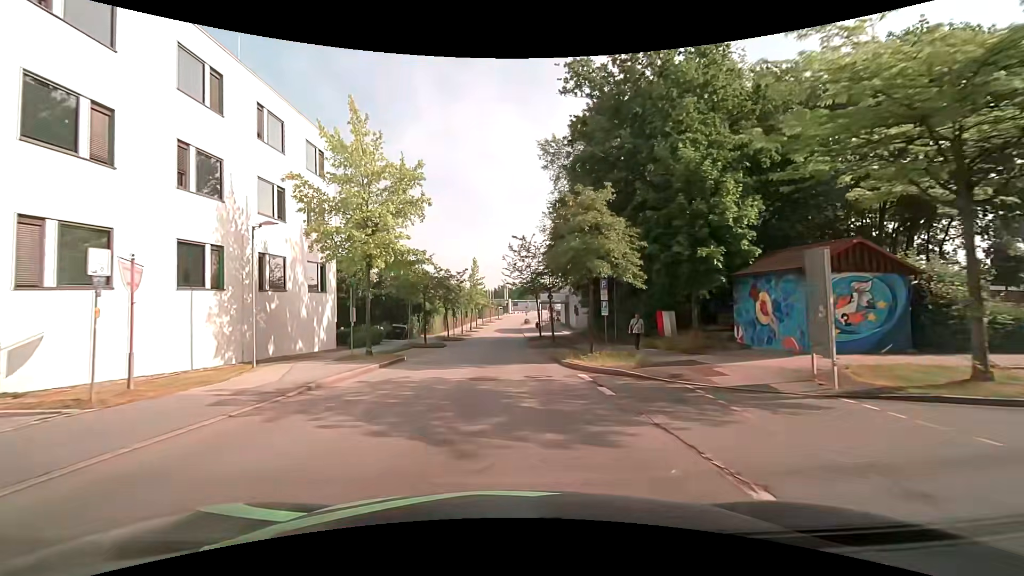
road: residential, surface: asphalt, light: Day
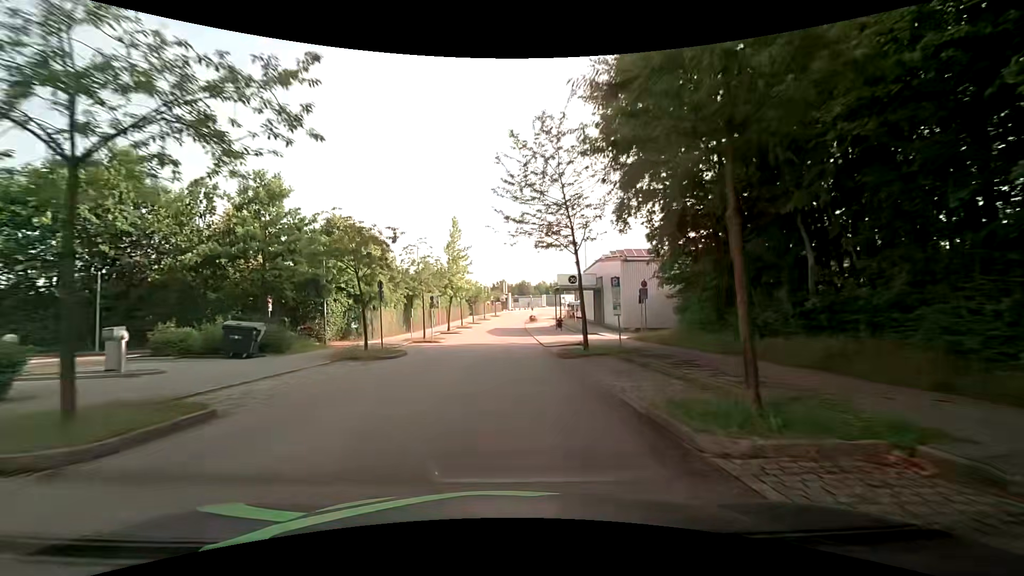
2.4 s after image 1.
(+0.1, +28.6) m; +1°
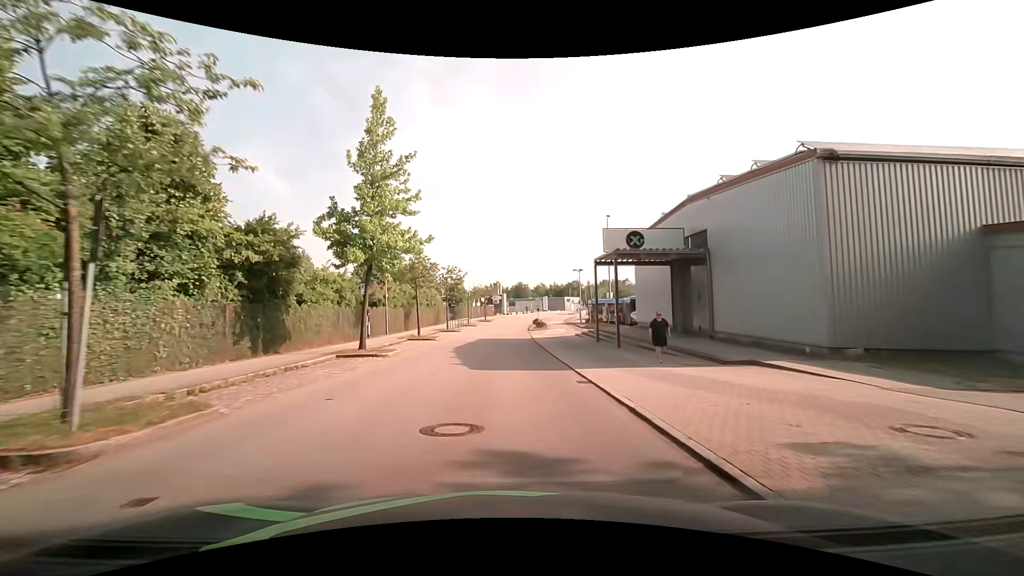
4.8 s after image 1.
(-0.4, +27.8) m; 0°
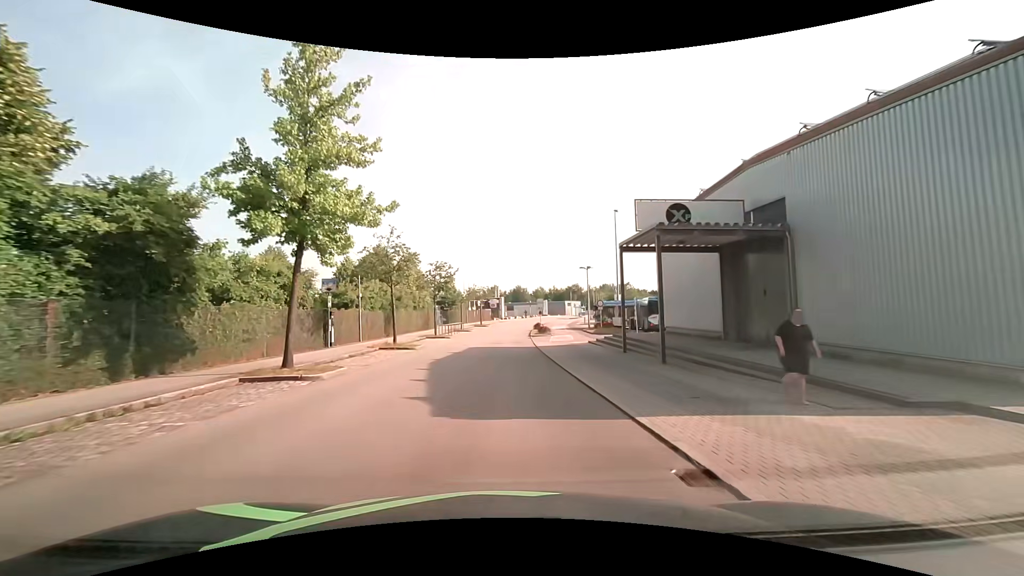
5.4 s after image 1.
(0.0, +6.9) m; 0°
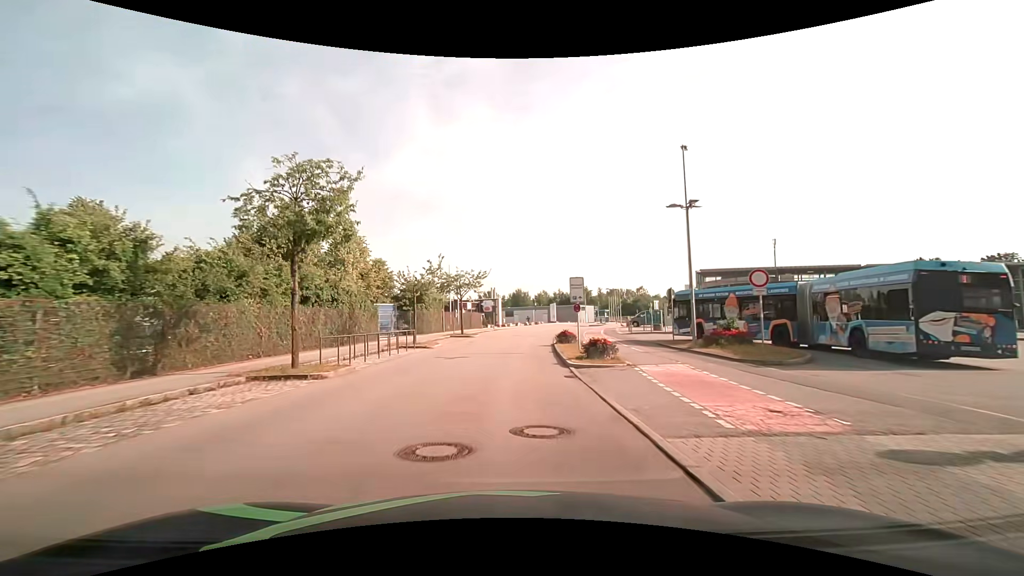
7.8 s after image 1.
(+0.2, +27.8) m; +1°
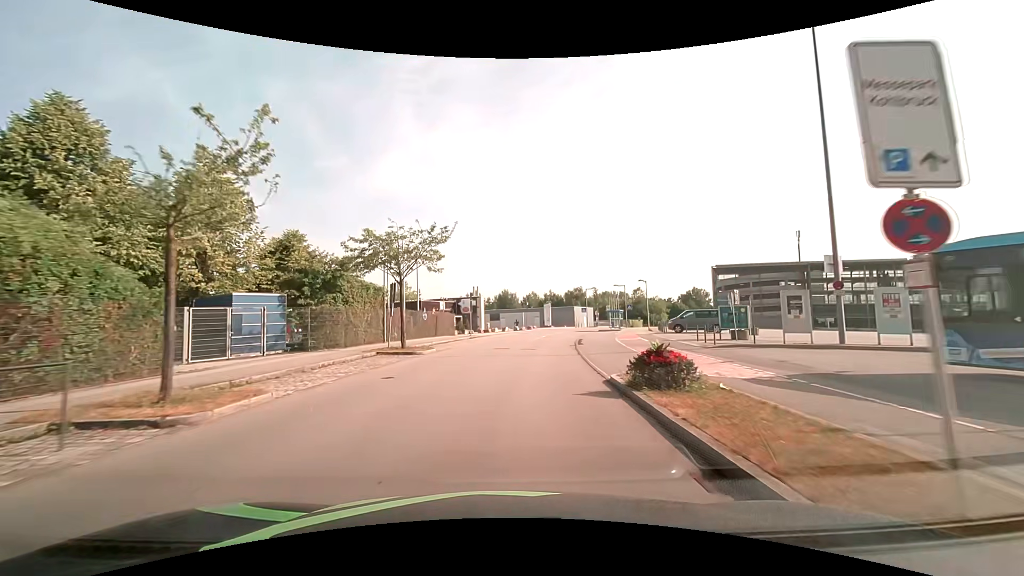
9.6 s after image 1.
(+0.1, +19.8) m; +2°
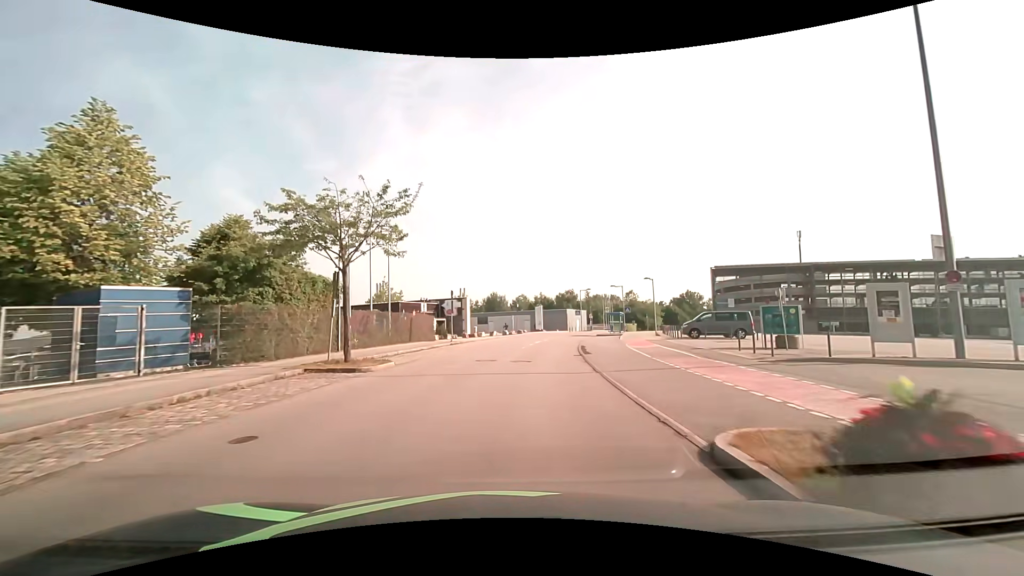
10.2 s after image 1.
(0.0, +6.3) m; +1°
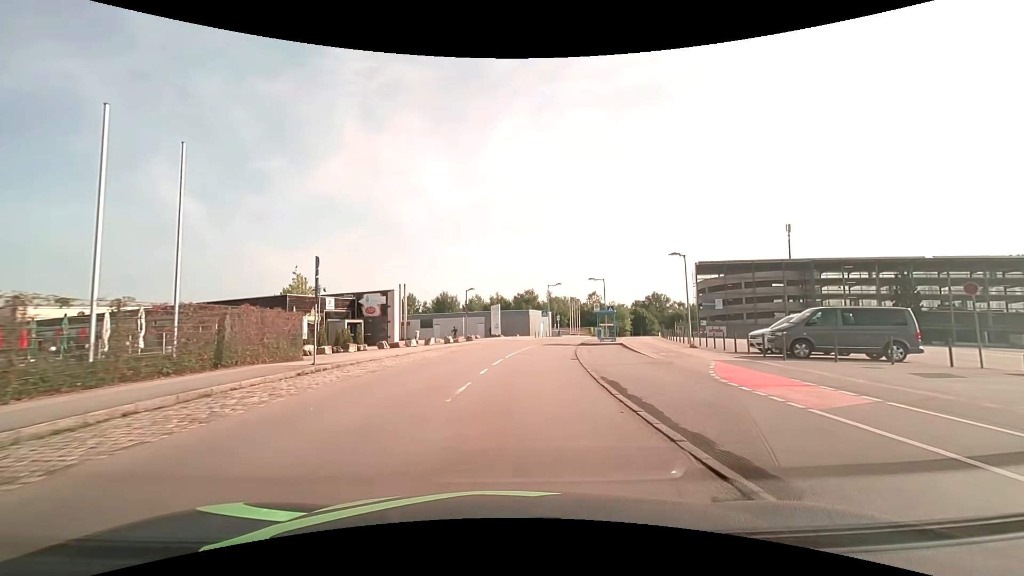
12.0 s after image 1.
(+0.8, +18.4) m; +5°
(0, +10) (+1, +20) (+2, +30) (+3, +40) (+6, +50) (+8, +59) (+12, +69) (+15, +78) (+19, +87) (+24, +96) m
